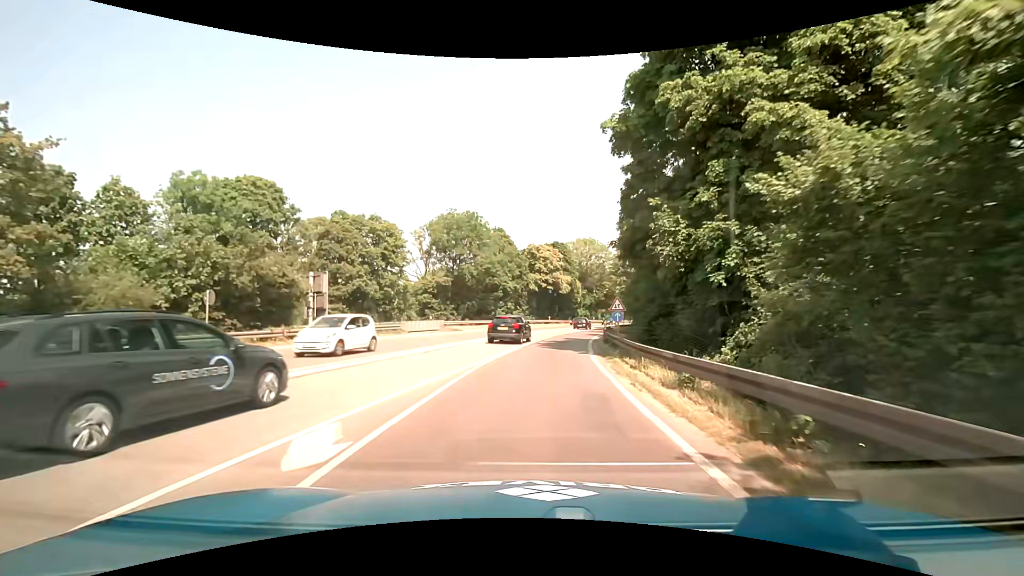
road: trunk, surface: asphalt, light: Day
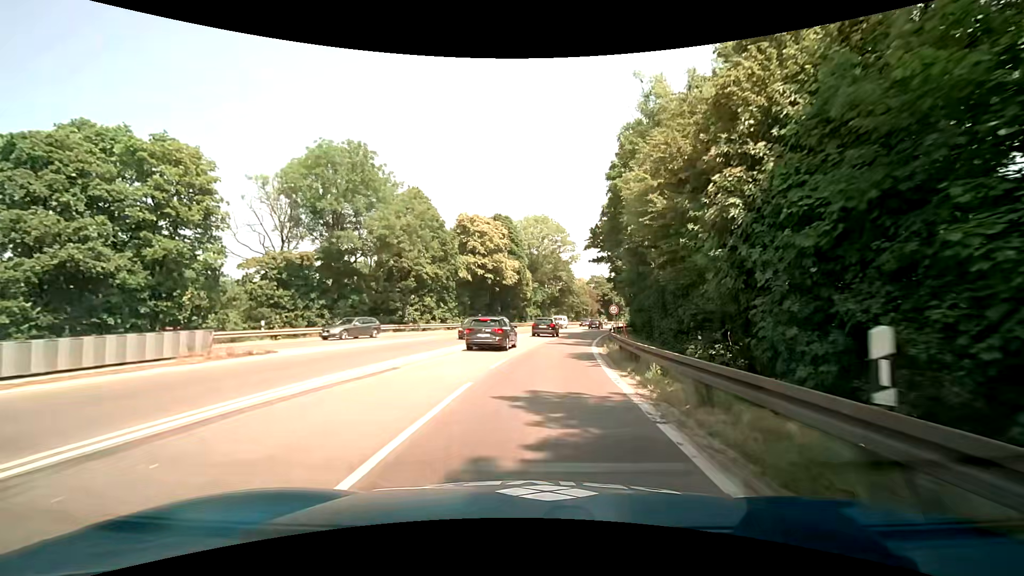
(+1.2, +26.4) m; +7°
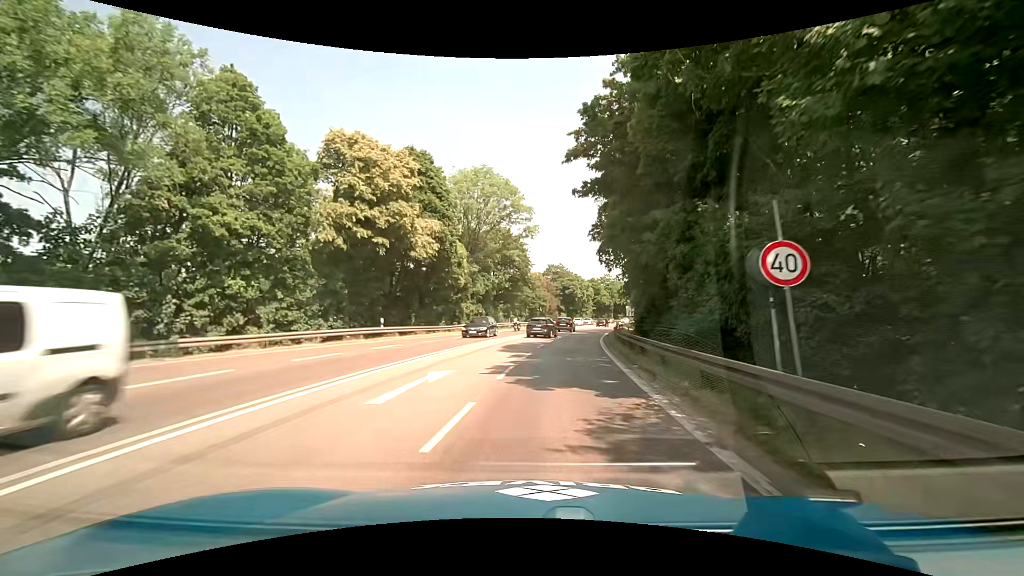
(+0.9, +26.2) m; +5°
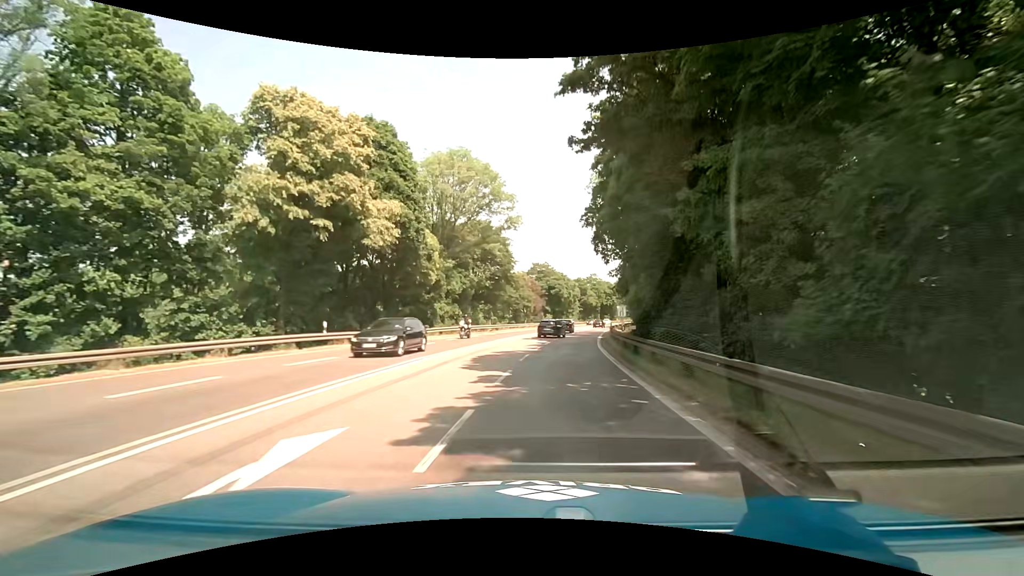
(0.0, +6.6) m; +1°
(0, +10) (+1, +20) (+2, +30) (+4, +40) (+5, +50) (+7, +59) (+9, +69) (+11, +79) (+13, +89) (+16, +99) m
